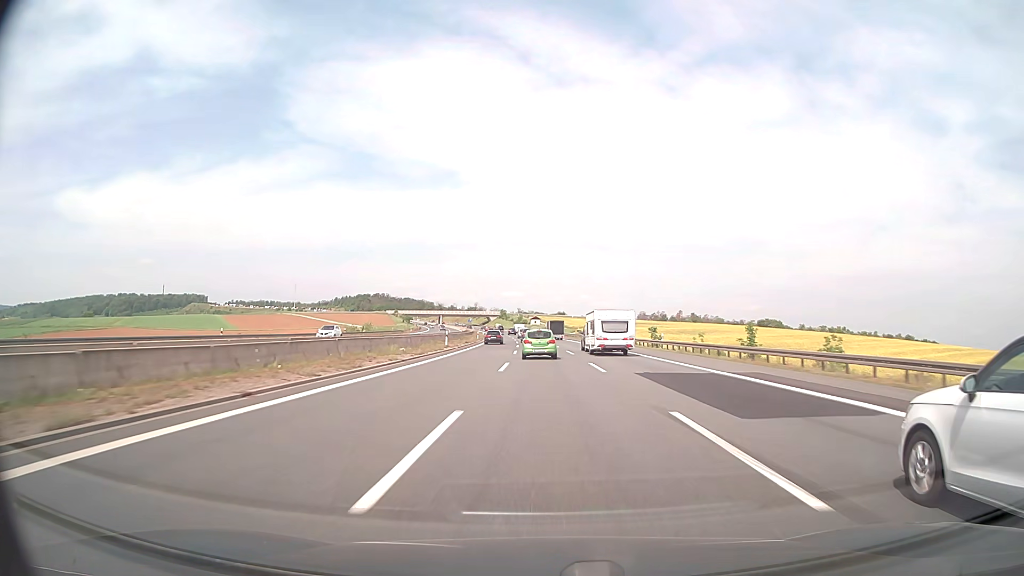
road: motorway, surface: asphalt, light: Day
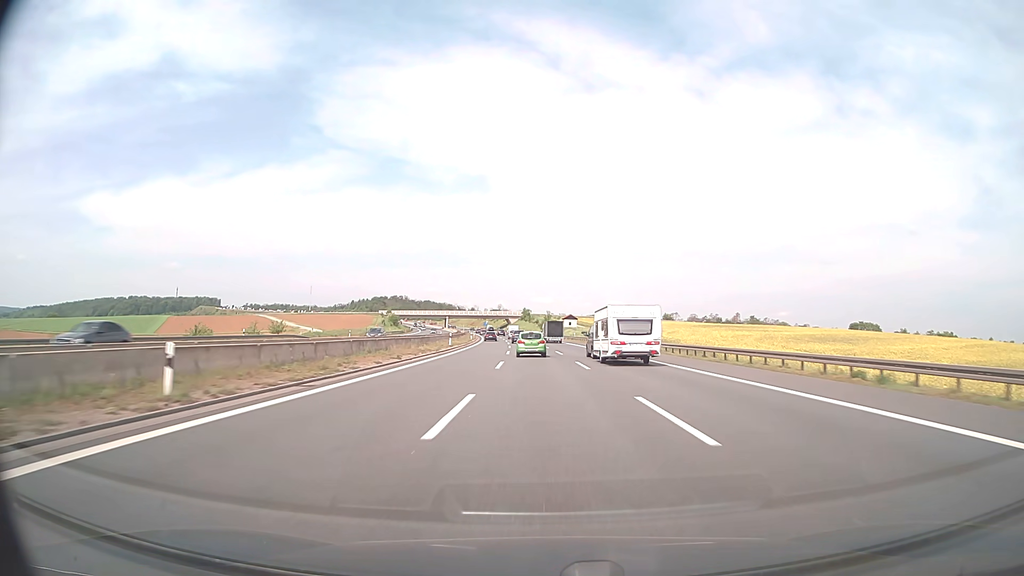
(-1.8, +86.5) m; -2°
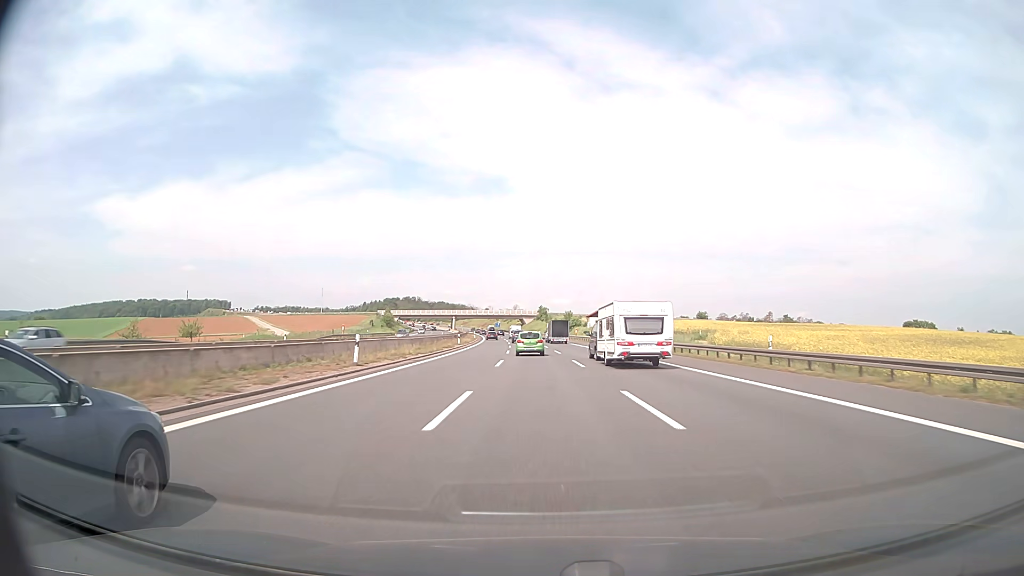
(-0.4, +34.7) m; -1°
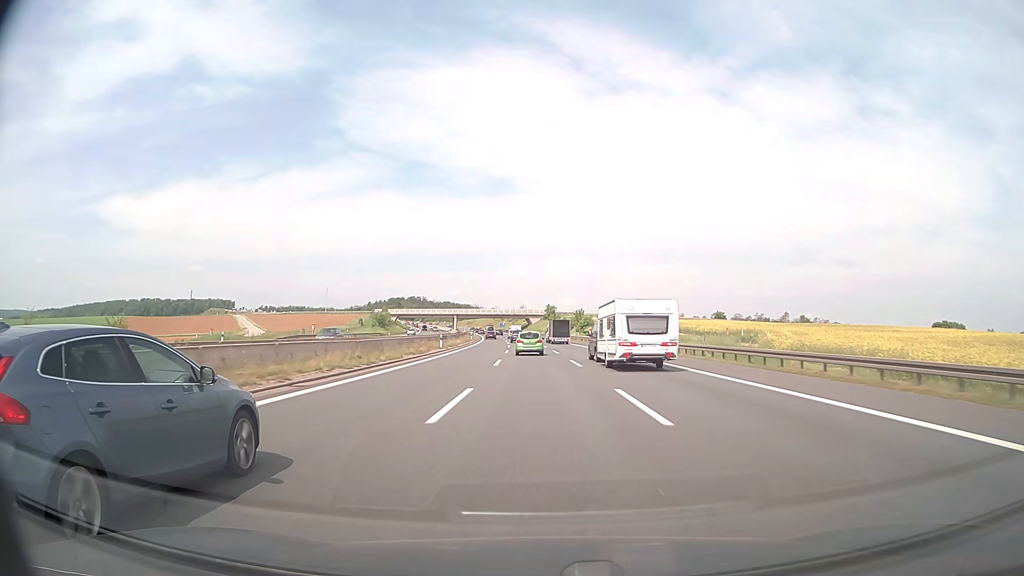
(-0.1, +17.5) m; -1°
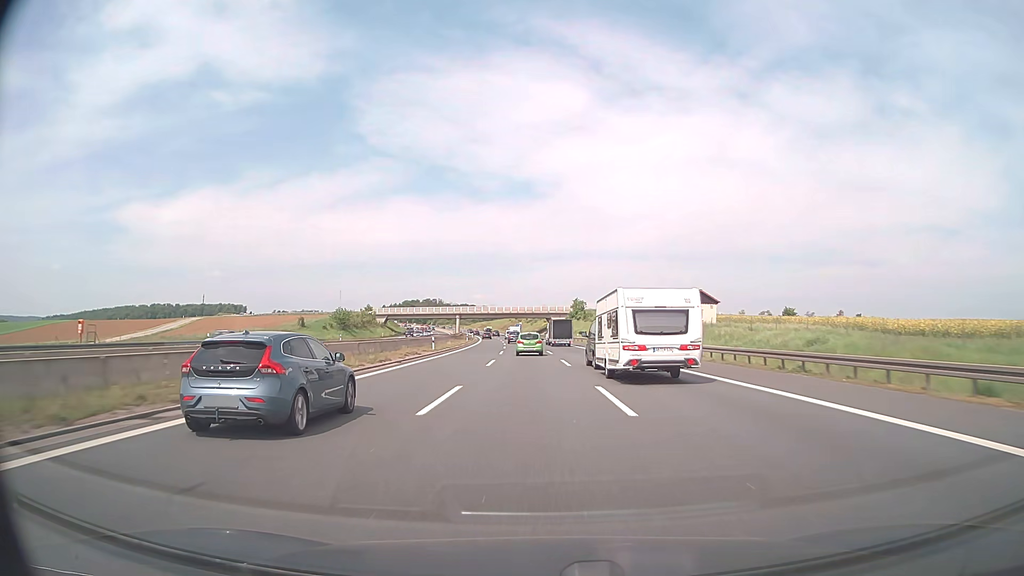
(-0.8, +52.7) m; -2°
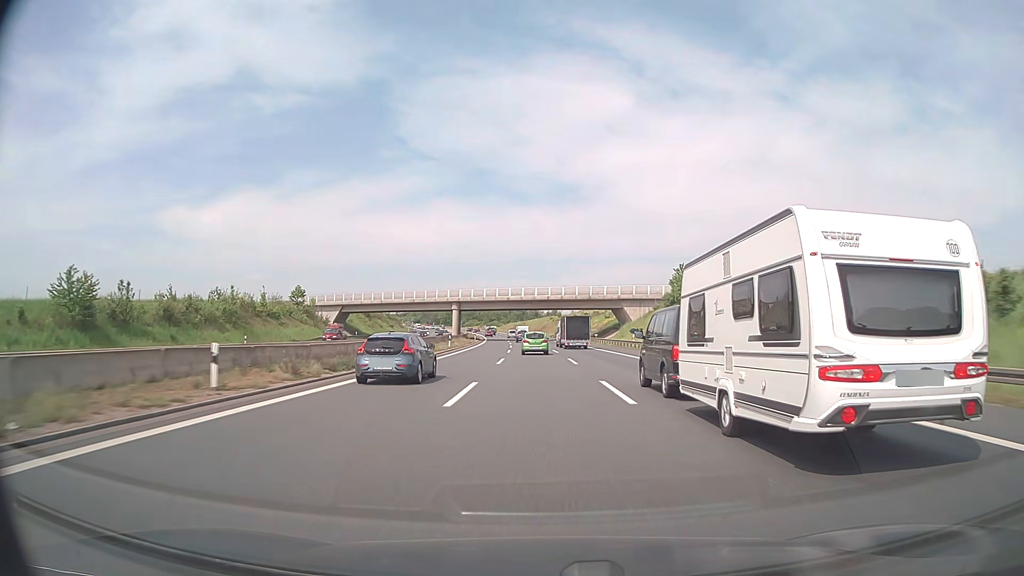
(-3.2, +88.3) m; -4°
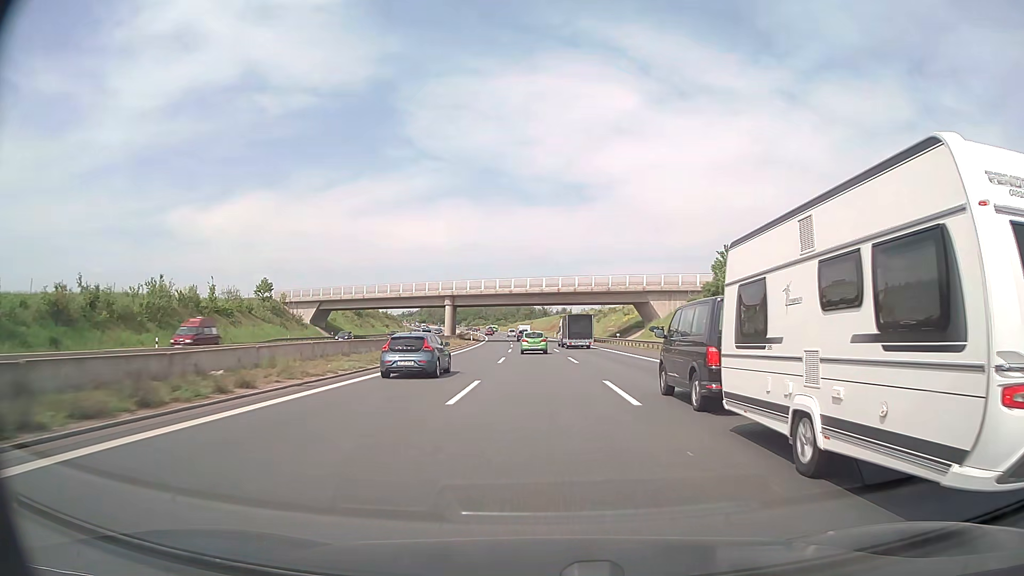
(-0.1, +17.8) m; -1°
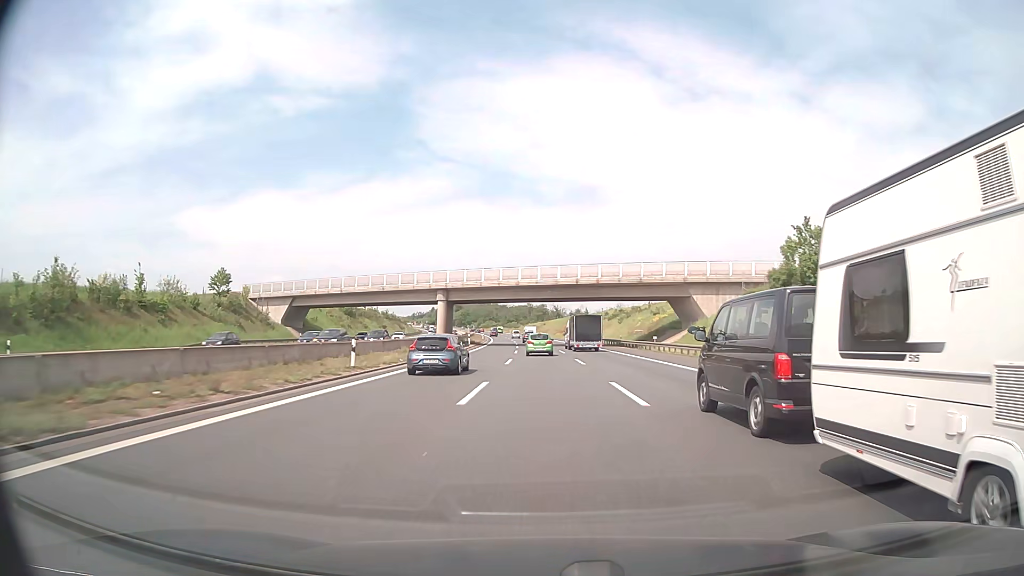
(-0.2, +17.9) m; -1°
(0, +10) (0, +20) (0, +30) (-1, +40) (-1, +50) (-1, +60) (-1, +70) (-2, +80) (-2, +90) (-3, +100) m
